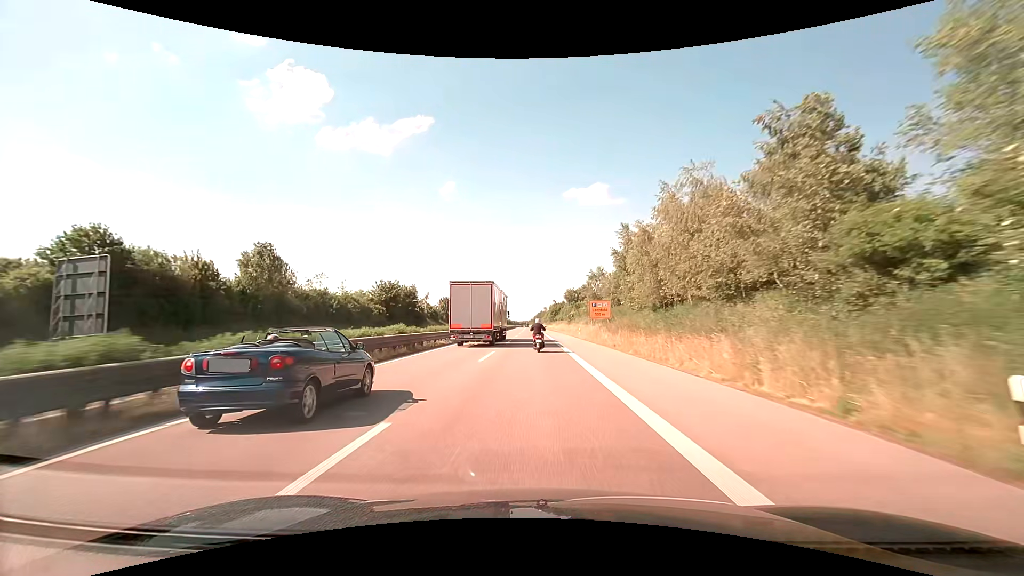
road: trunk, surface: asphalt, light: Day
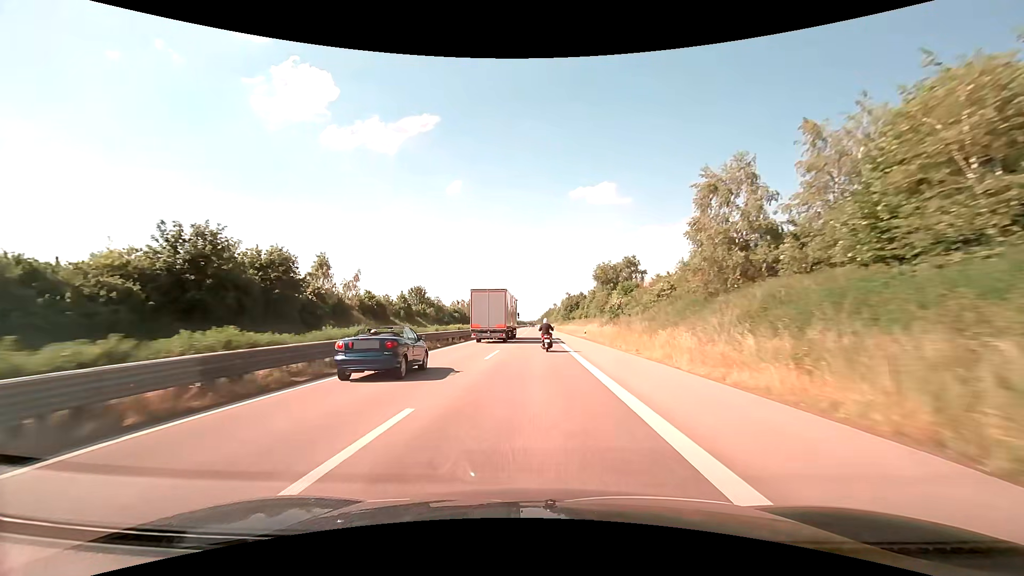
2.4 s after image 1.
(-0.2, +52.6) m; -1°
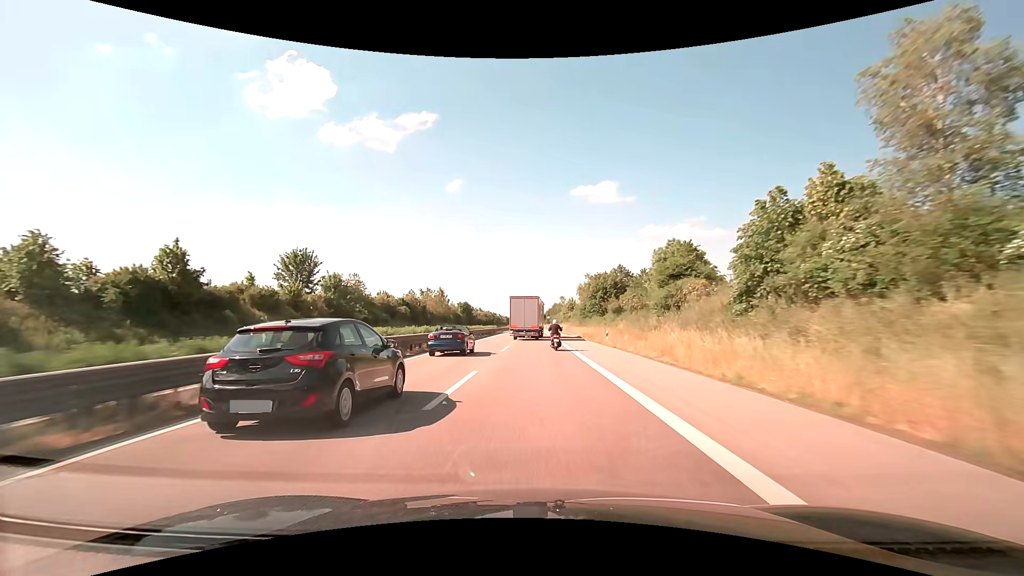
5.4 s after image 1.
(-0.3, +65.4) m; 0°
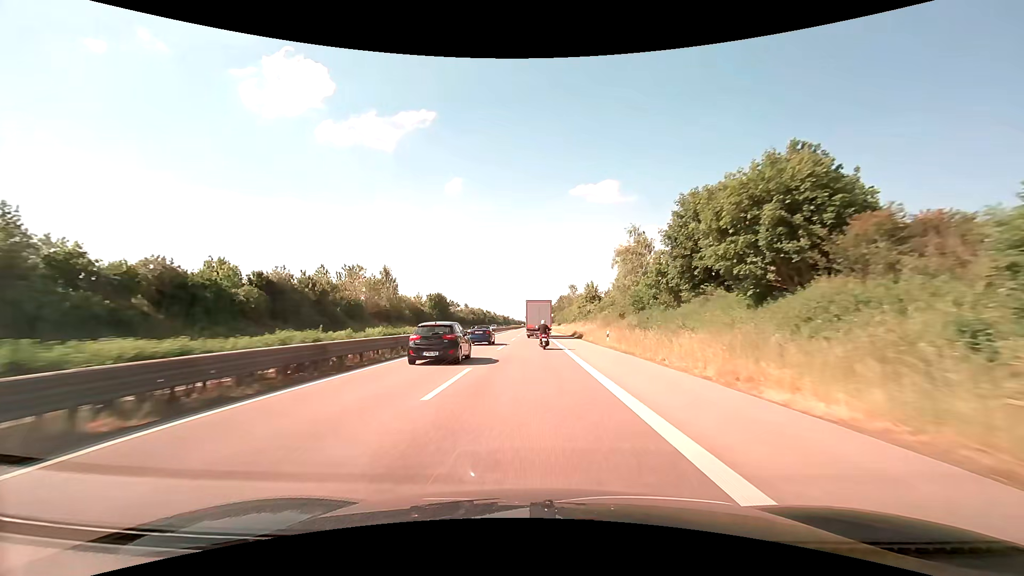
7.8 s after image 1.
(+0.1, +52.7) m; 0°
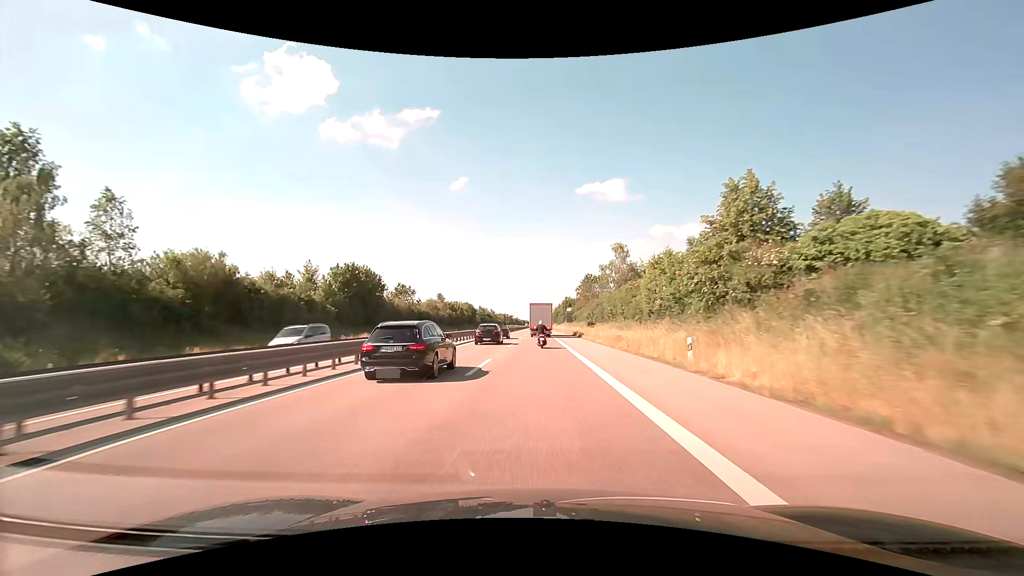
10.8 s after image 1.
(-0.5, +67.4) m; -1°
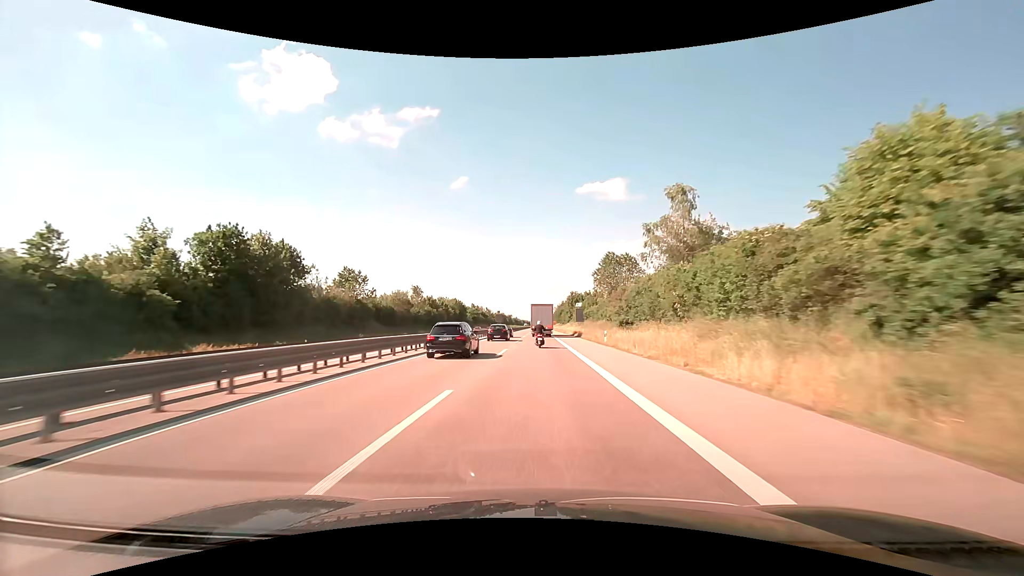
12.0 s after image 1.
(0.0, +27.6) m; 0°
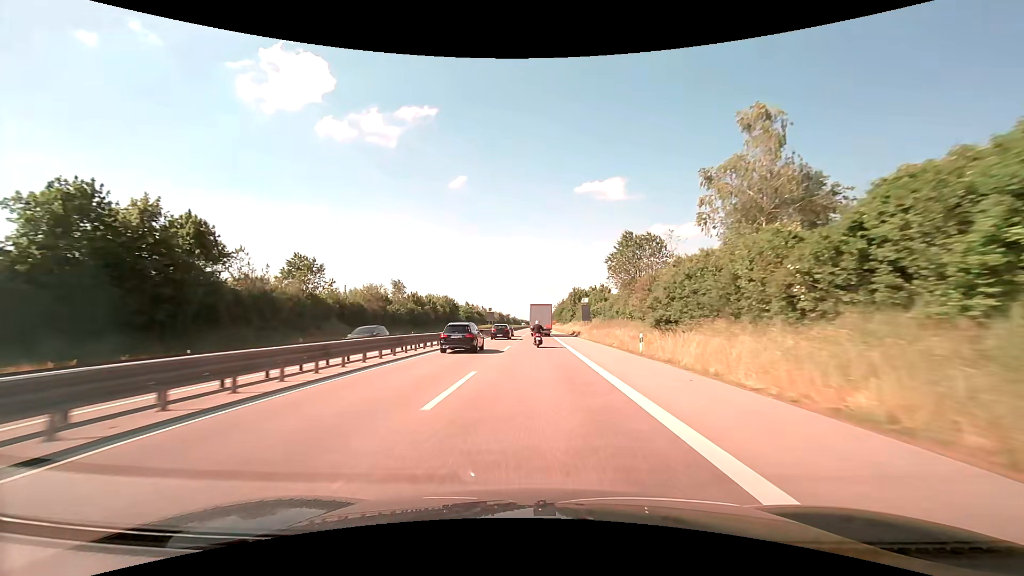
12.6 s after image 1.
(0.0, +13.9) m; 0°
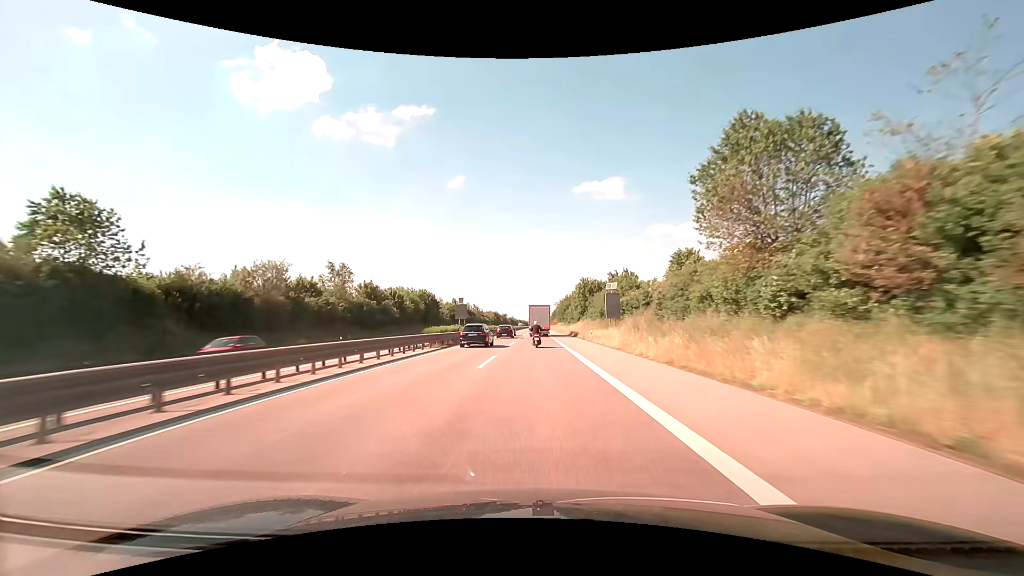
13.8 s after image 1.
(0.0, +28.1) m; 0°
(0, +10) (0, +20) (0, +30) (0, +40) (0, +50) (0, +60) (0, +70) (0, +80) (0, +90) (0, +100) m
